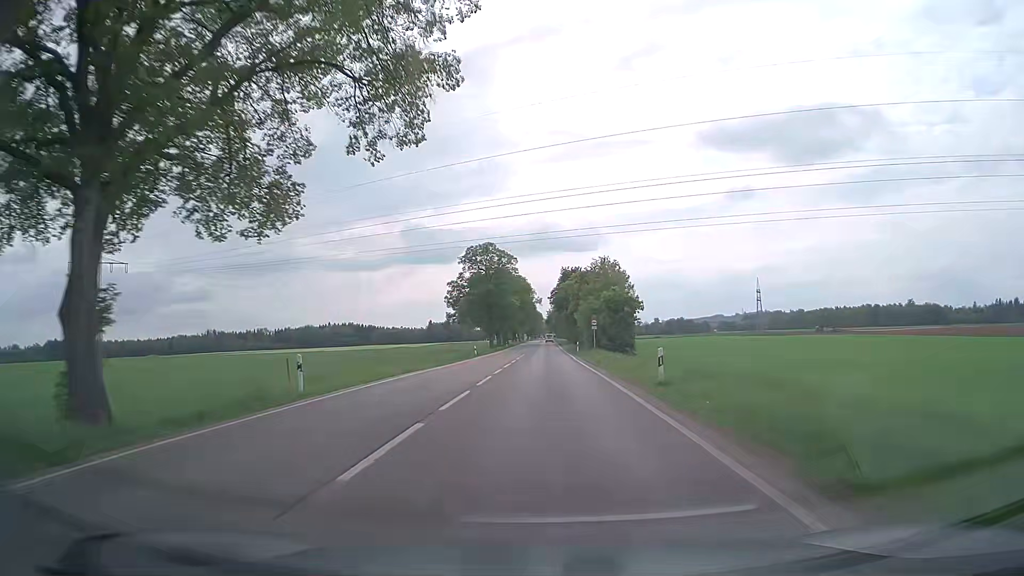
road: secondary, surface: asphalt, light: Day
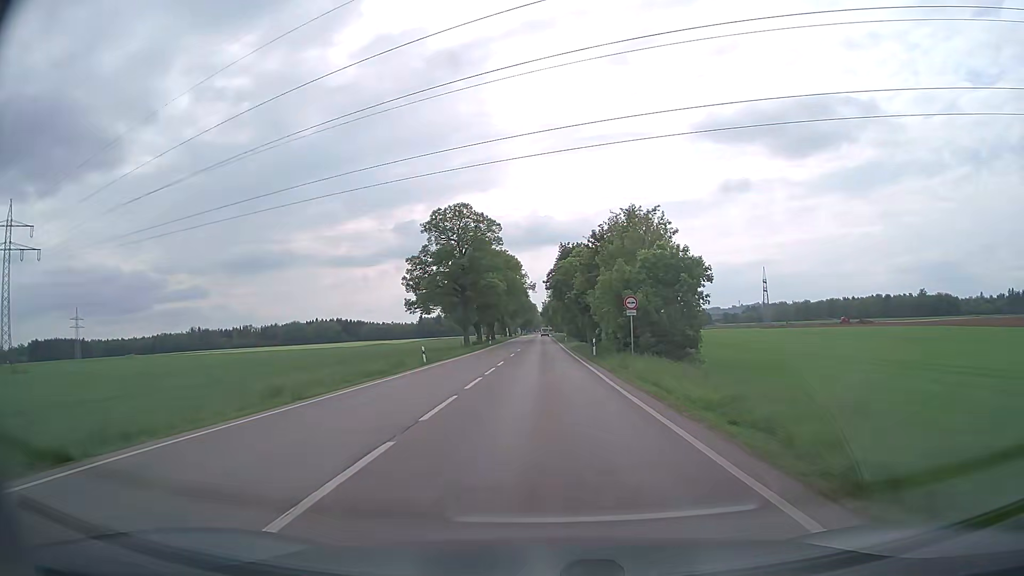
(+0.1, +26.0) m; 0°
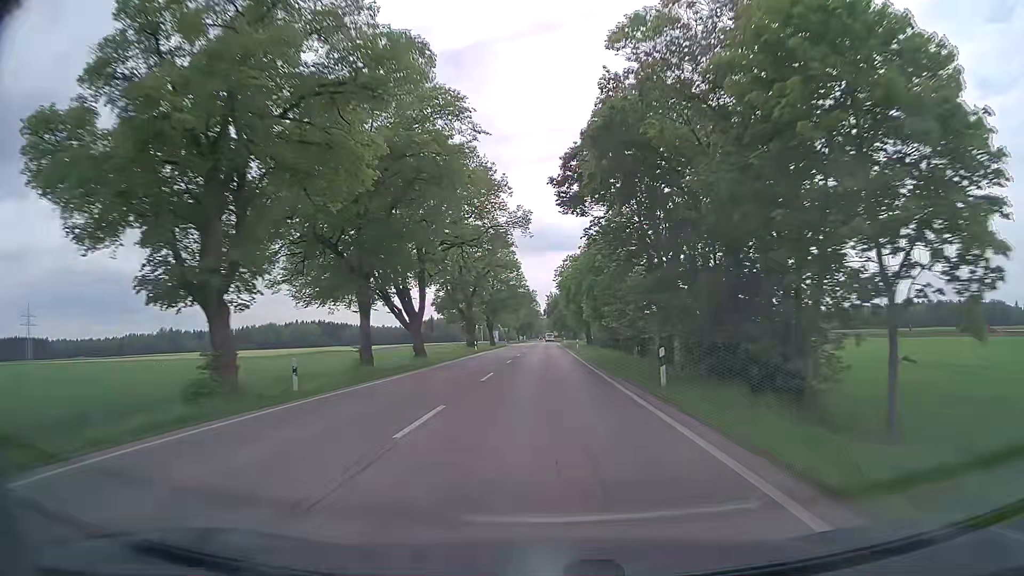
(-0.4, +68.9) m; -1°
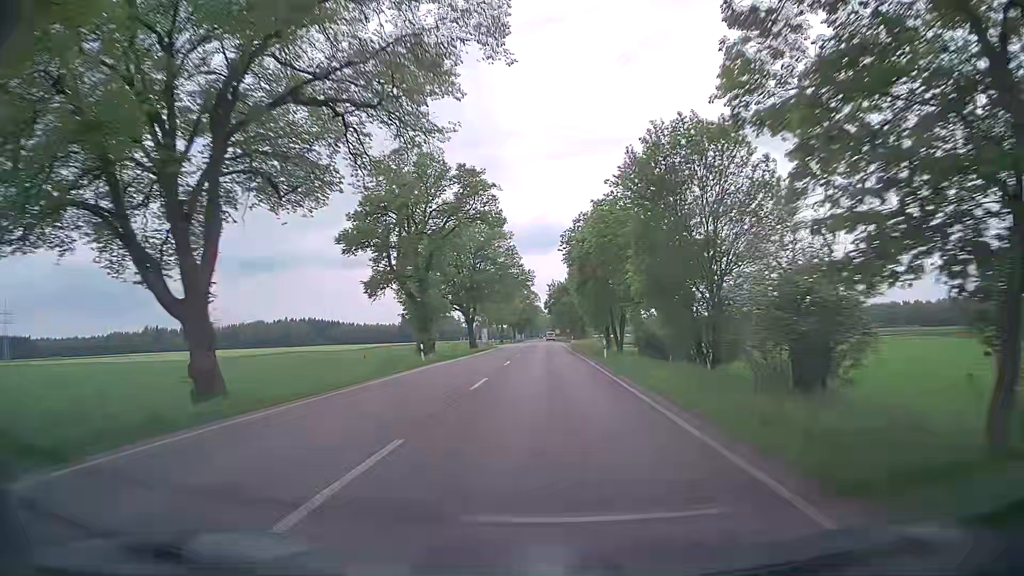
(0.0, +28.7) m; 0°
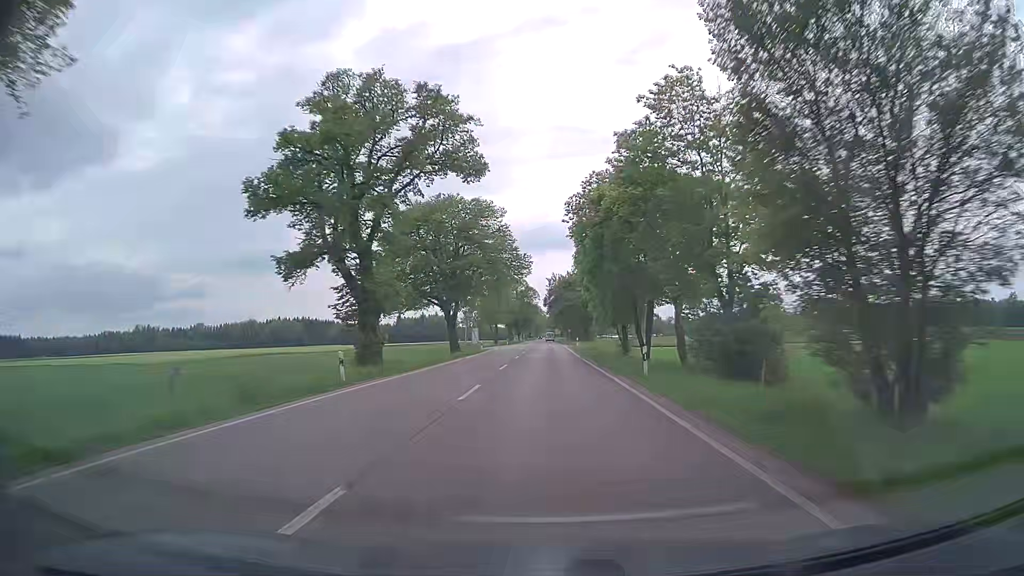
(0.0, +14.5) m; 0°
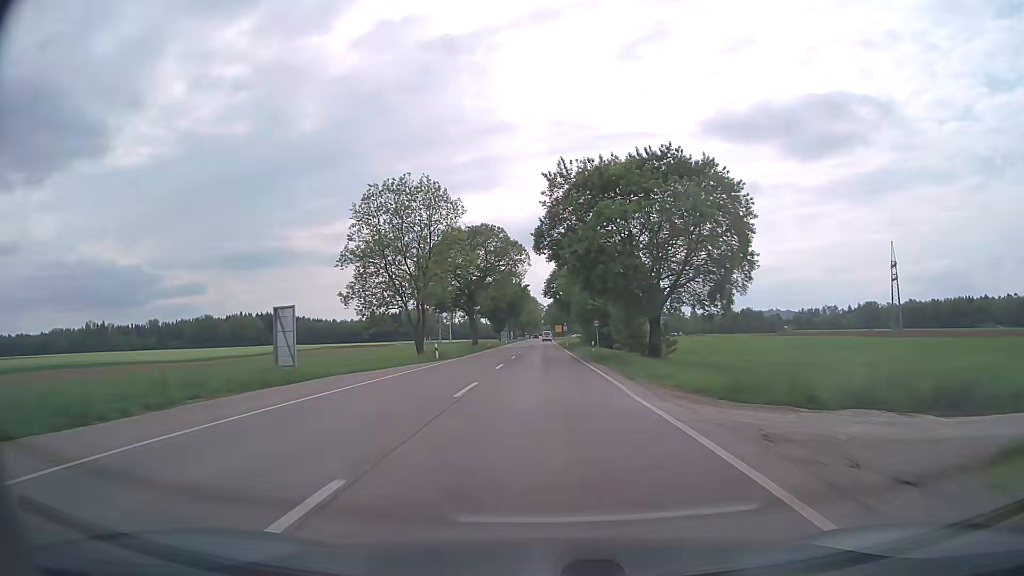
(+0.1, +72.2) m; 0°
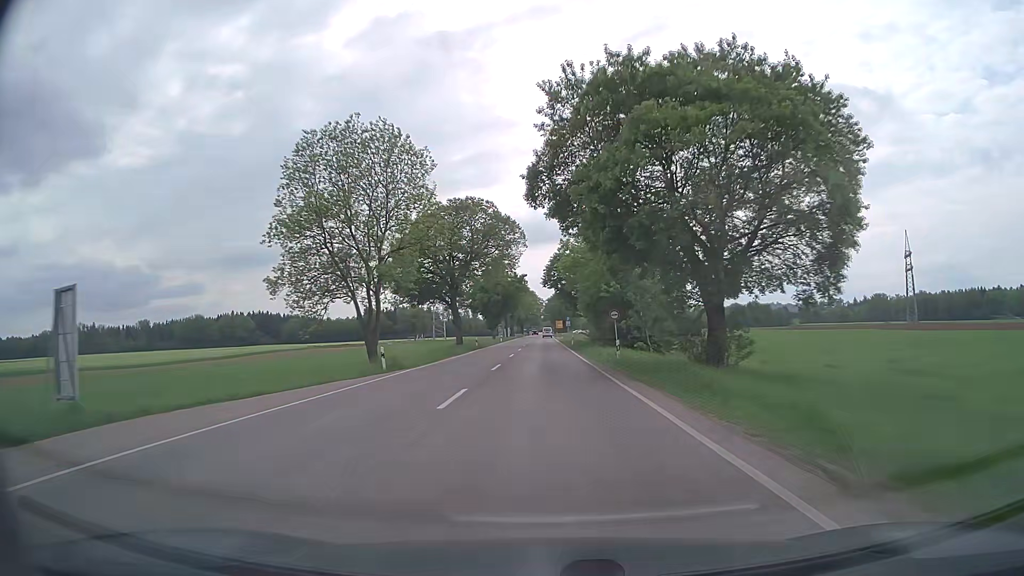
(0.0, +14.2) m; 0°
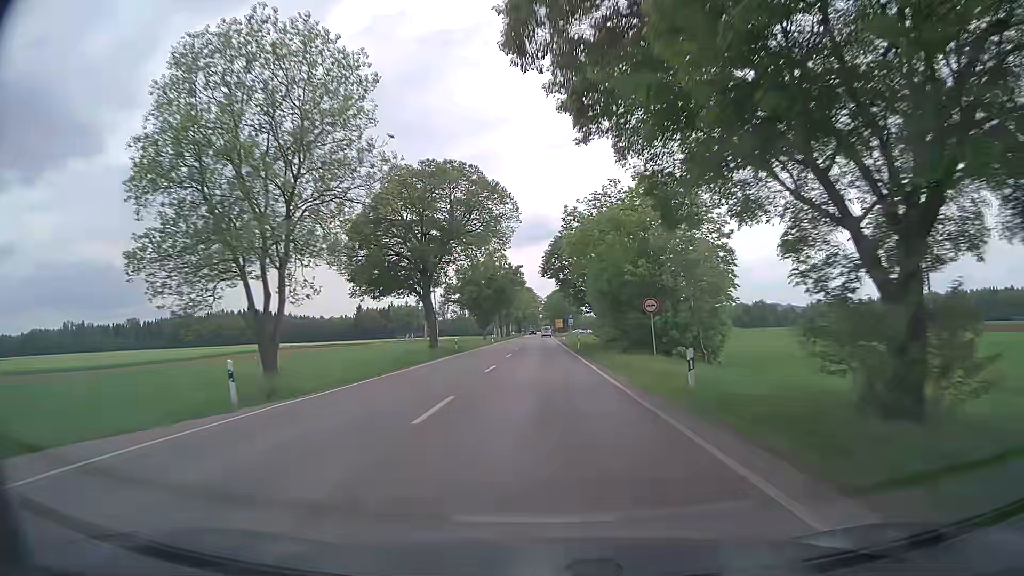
(0.0, +14.1) m; 0°
(0, +10) (0, +20) (0, +30) (0, +40) (0, +50) (0, +60) (0, +70) (0, +80) (0, +90) (0, +100) m
